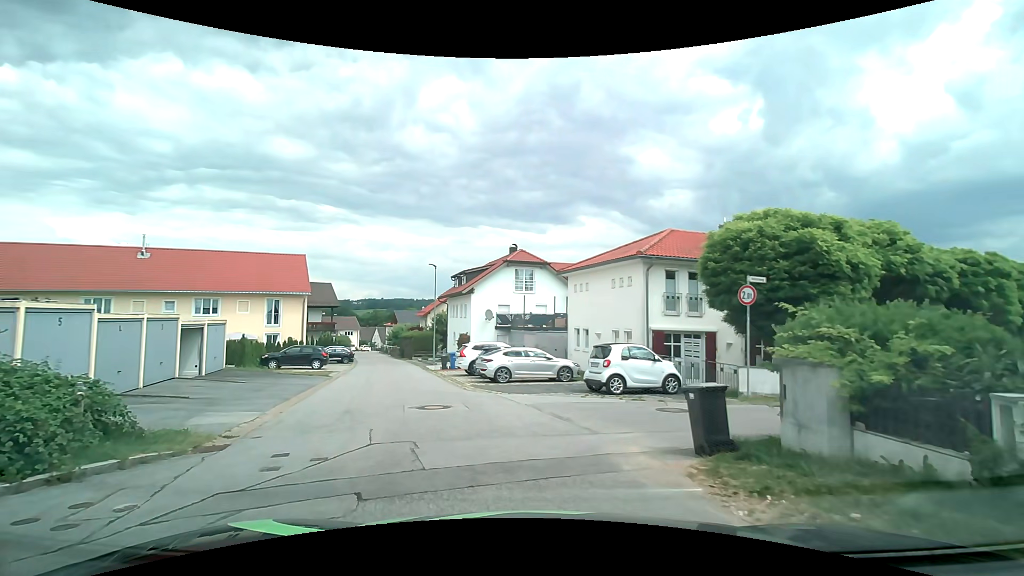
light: Day
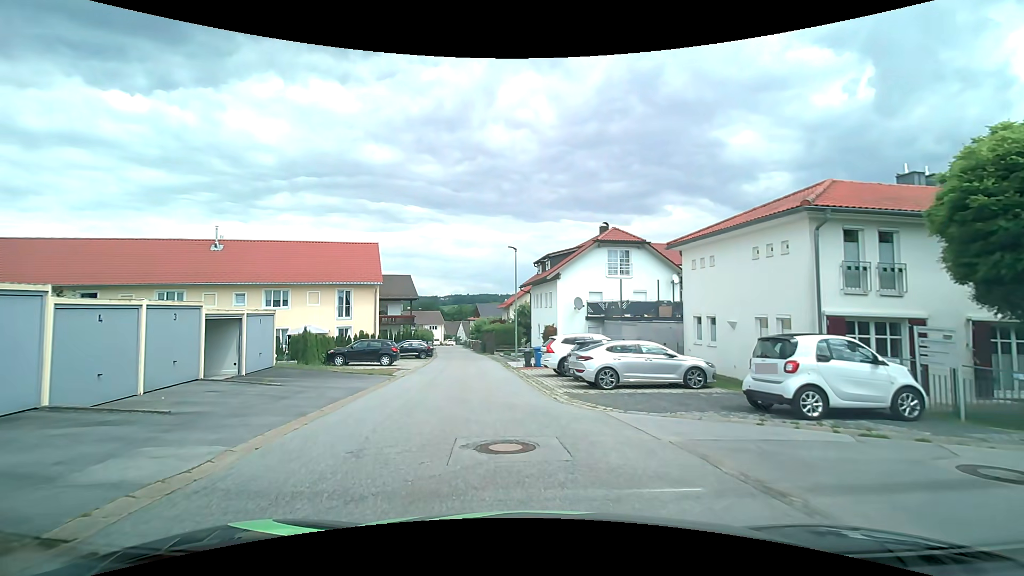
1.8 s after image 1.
(-0.7, +5.3) m; -11°
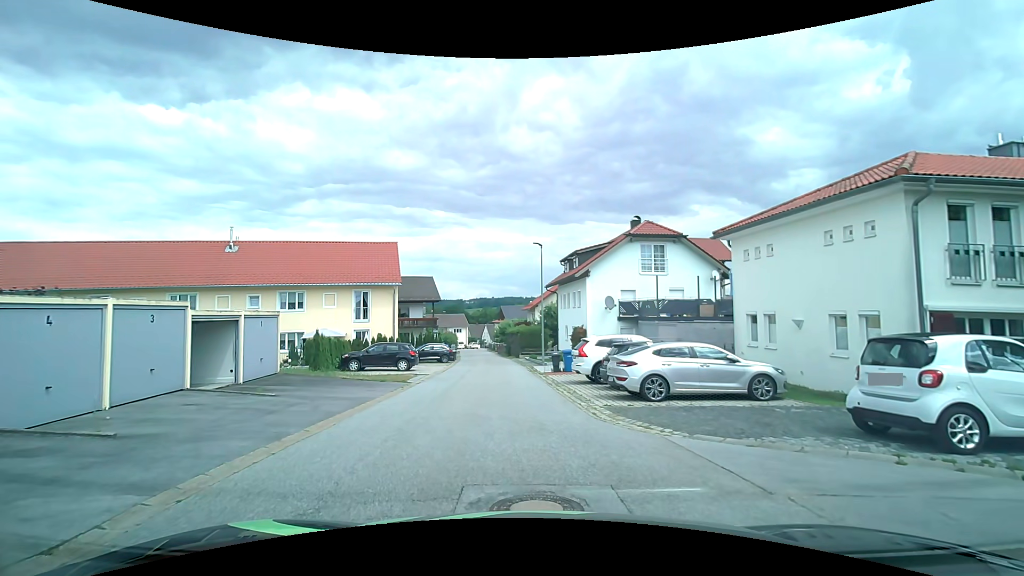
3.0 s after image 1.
(-0.1, +2.2) m; -3°
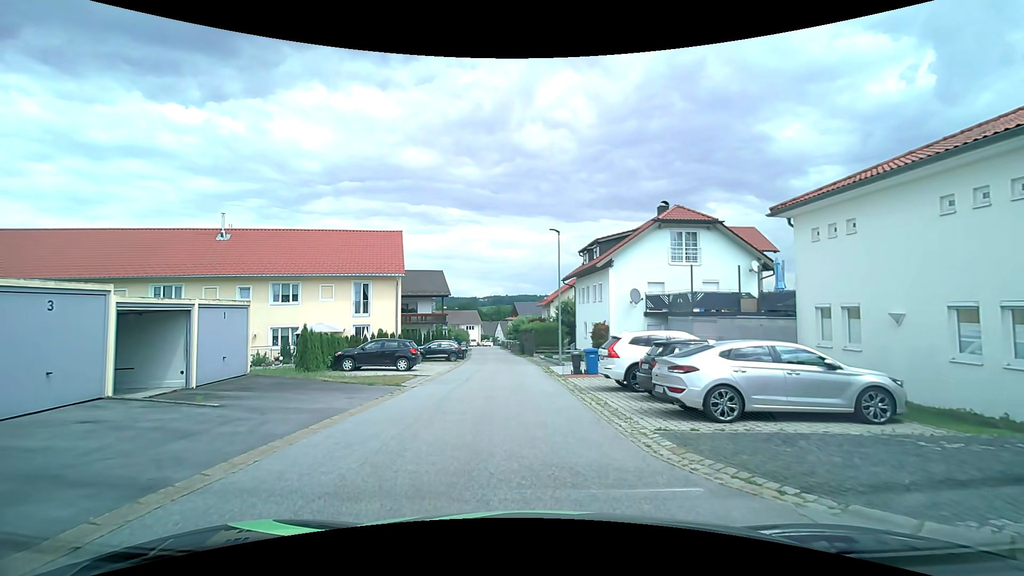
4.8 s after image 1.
(-0.1, +3.4) m; -2°
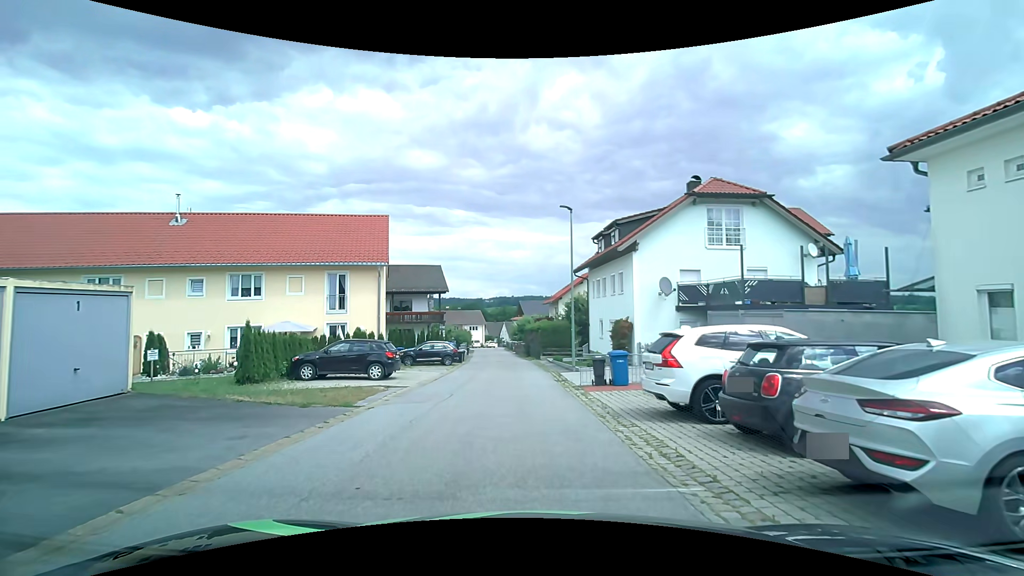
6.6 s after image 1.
(0.0, +5.3) m; -1°
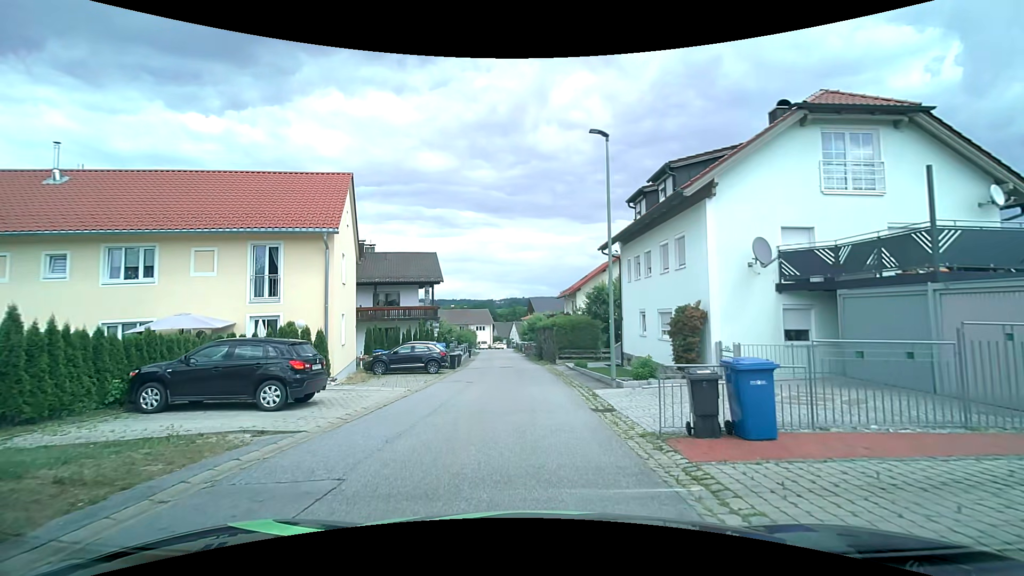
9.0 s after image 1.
(-0.1, +8.8) m; -2°
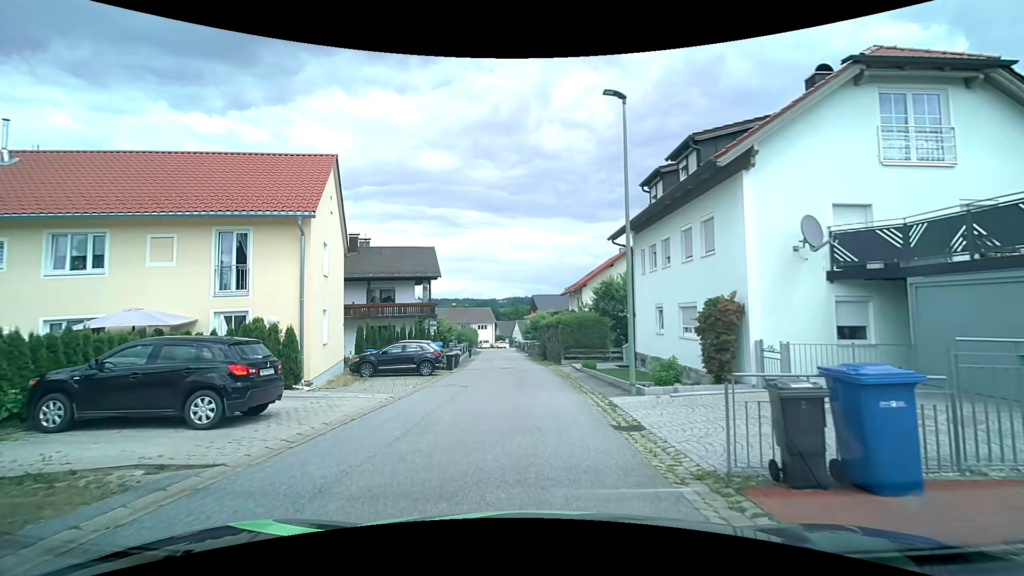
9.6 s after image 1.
(0.0, +2.4) m; 0°
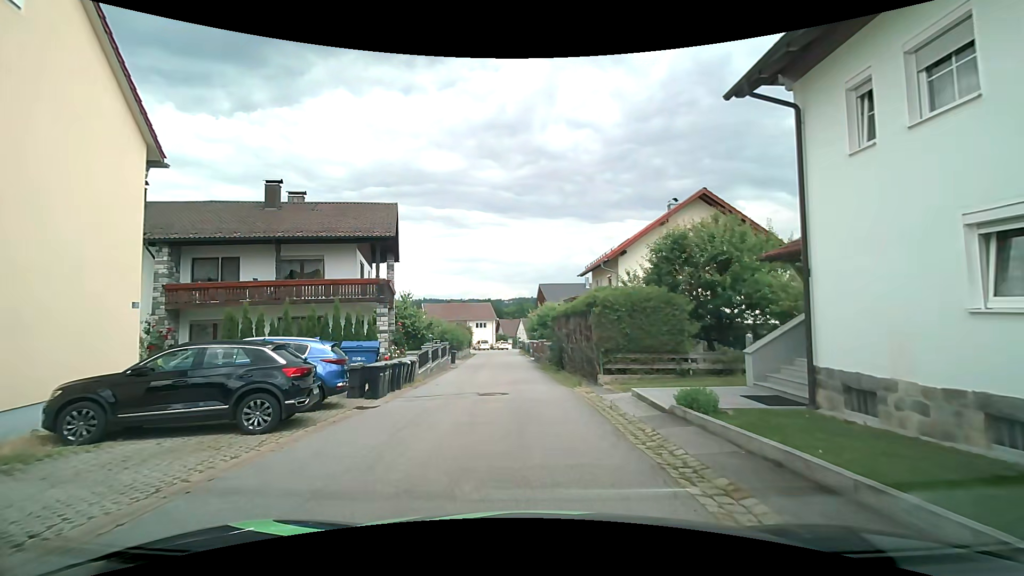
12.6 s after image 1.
(-0.2, +14.6) m; 0°
